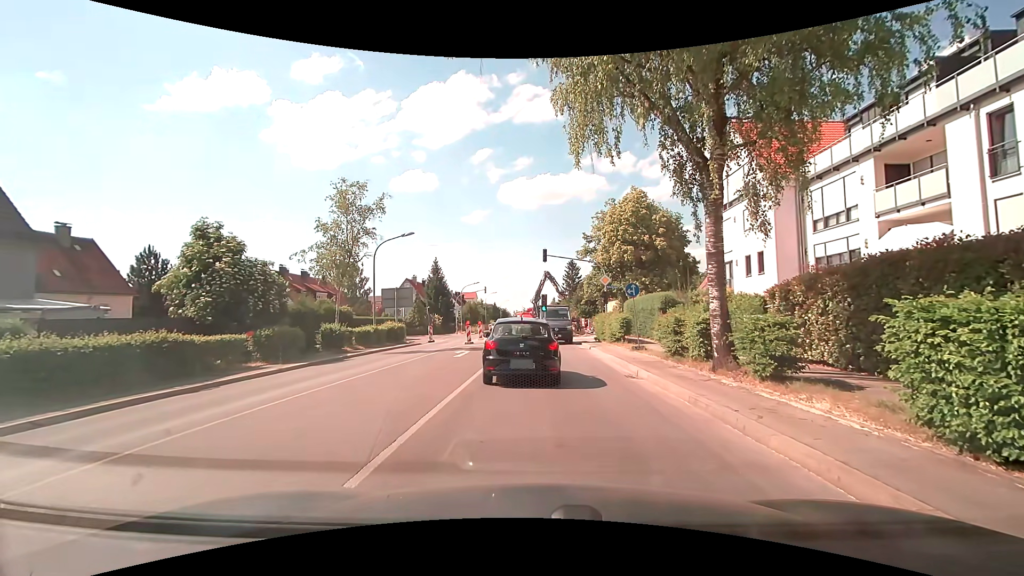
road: secondary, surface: asphalt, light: Day
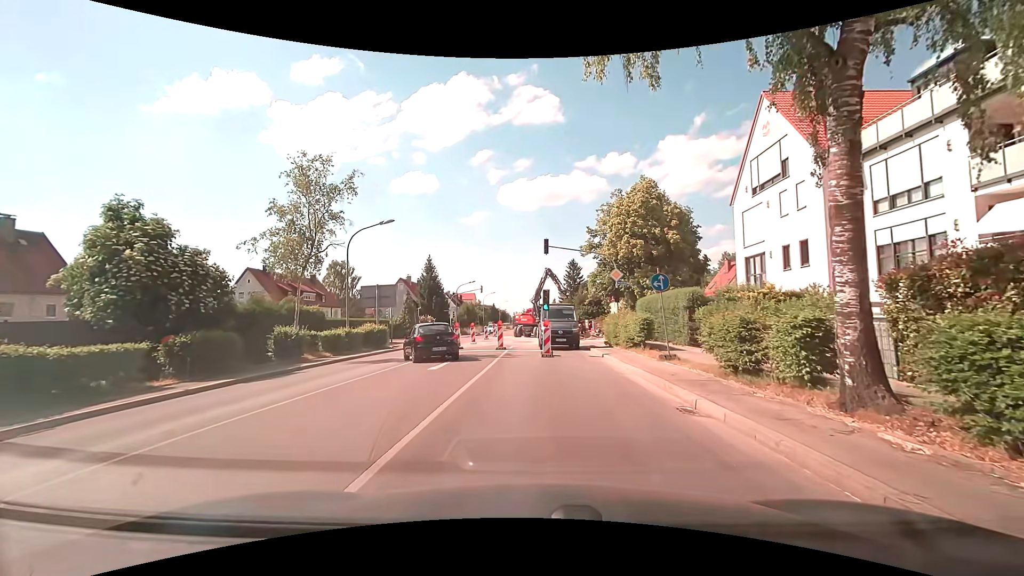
(-0.1, +4.9) m; 0°
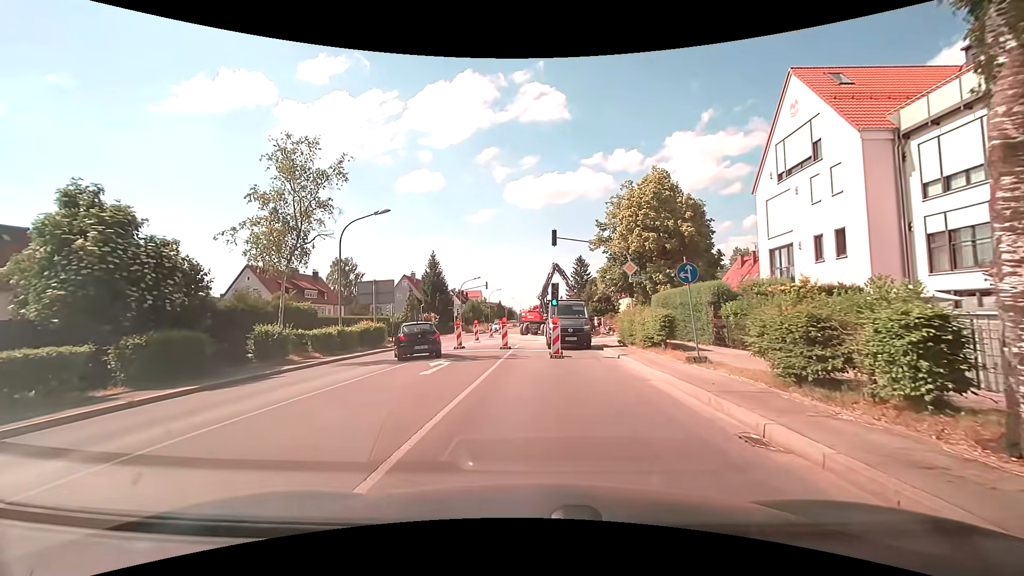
(0.0, +2.2) m; -1°
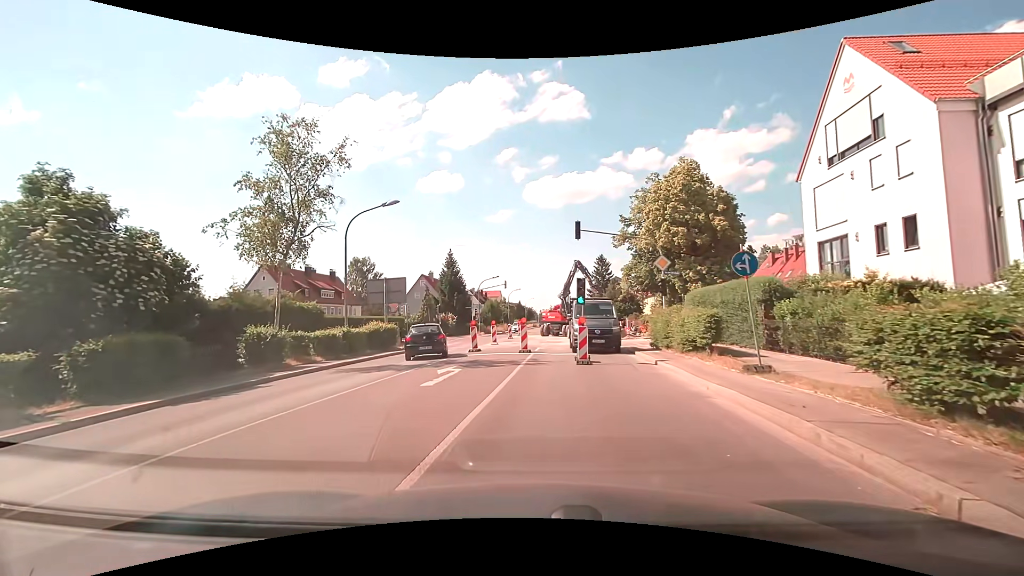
(-0.1, +2.3) m; -2°
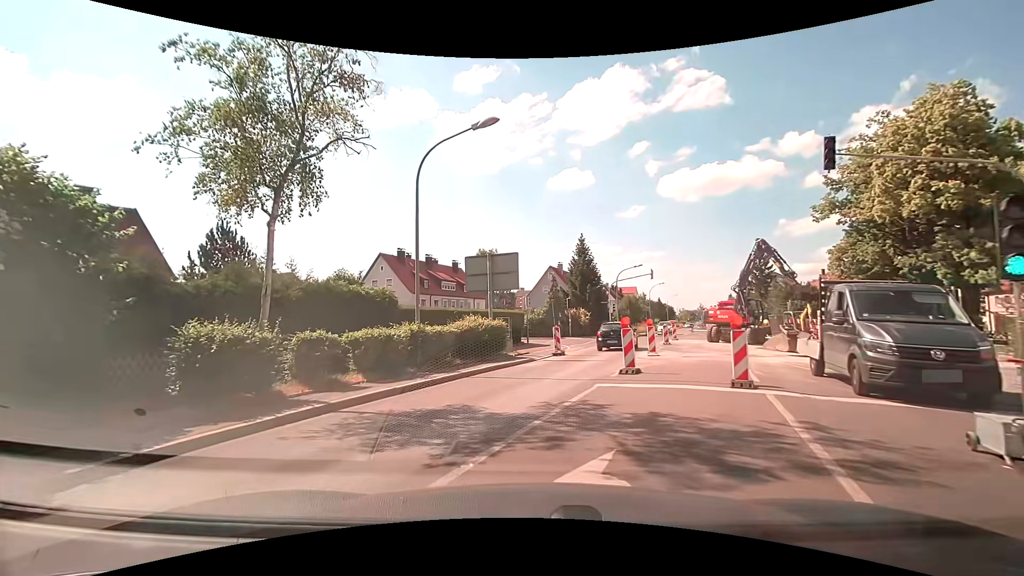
(-1.5, +10.1) m; -17°
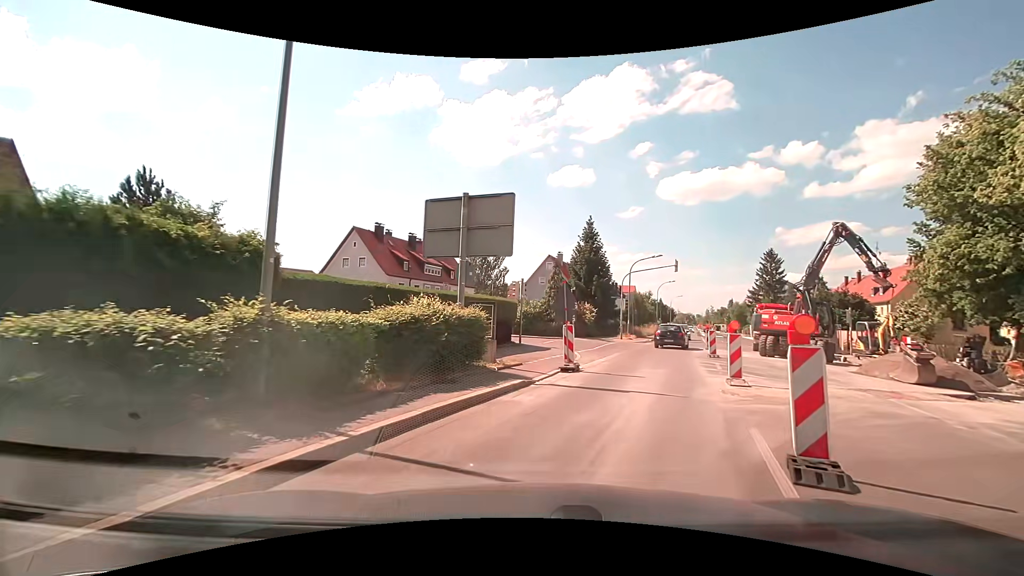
(-0.1, +8.7) m; +2°
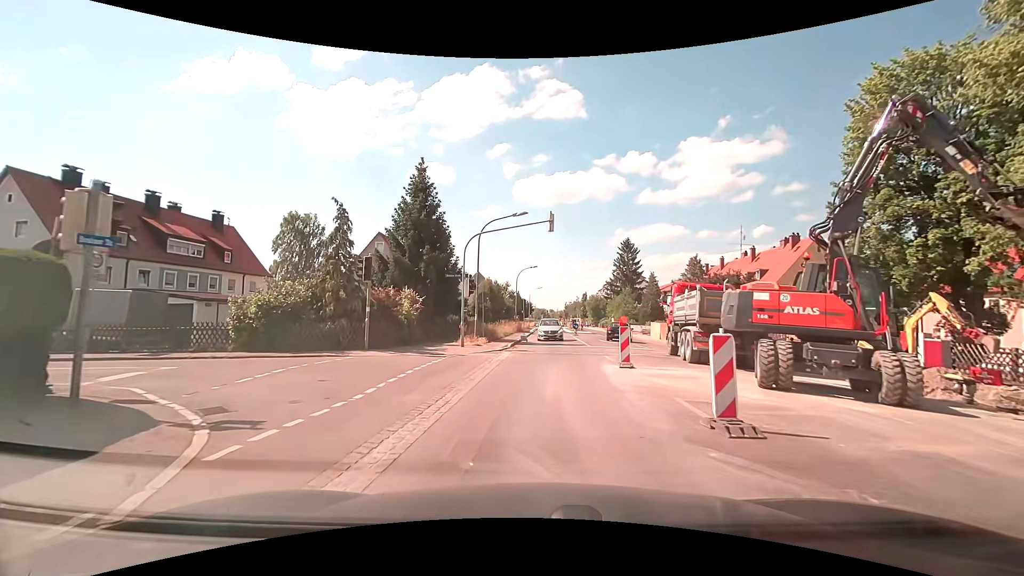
(+3.1, +16.9) m; +16°
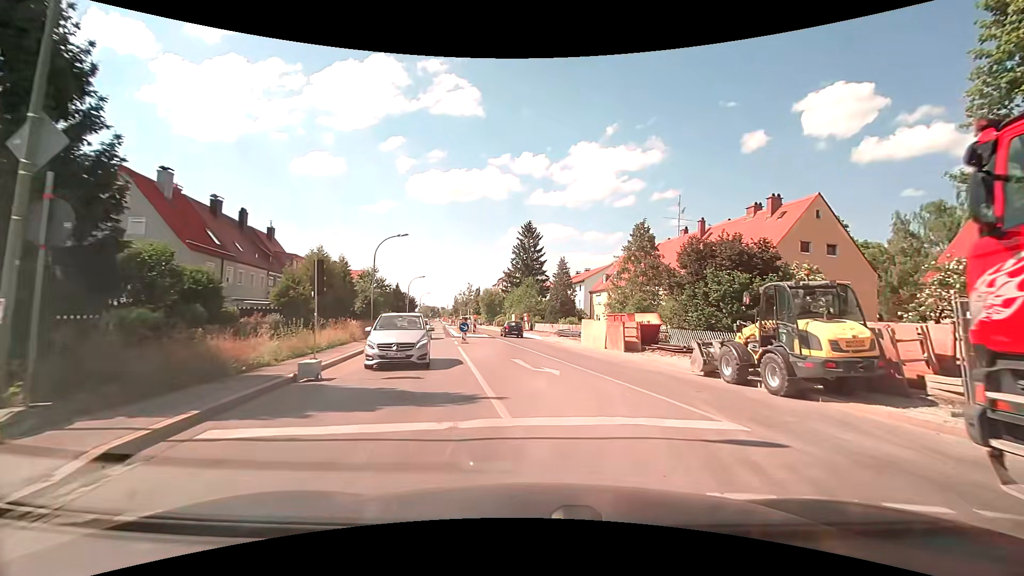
(+1.5, +20.5) m; +12°
(+1, +10) (+1, +20) (+1, +30) (-1, +40) (-2, +50) (-4, +60) (-6, +69) (-7, +79) (-9, +89) (-11, +99) m
